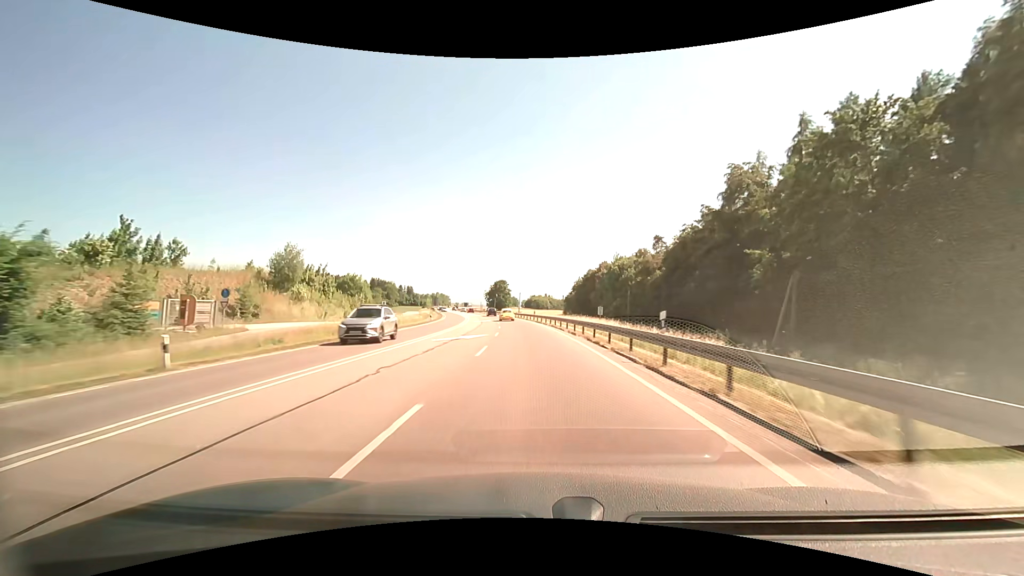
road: primary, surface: asphalt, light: Day
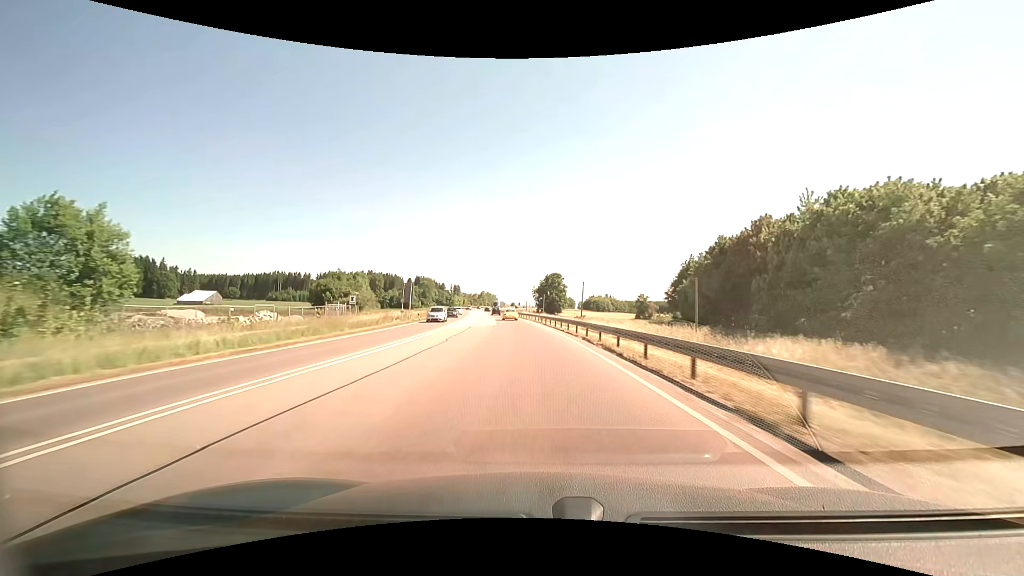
(-3.3, +62.2) m; -6°
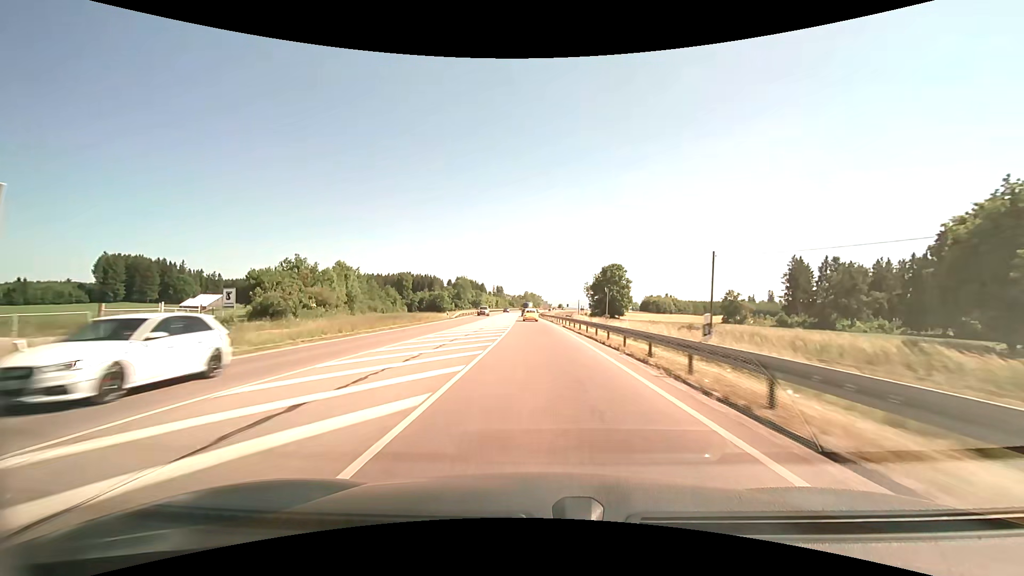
(-1.7, +46.5) m; -5°
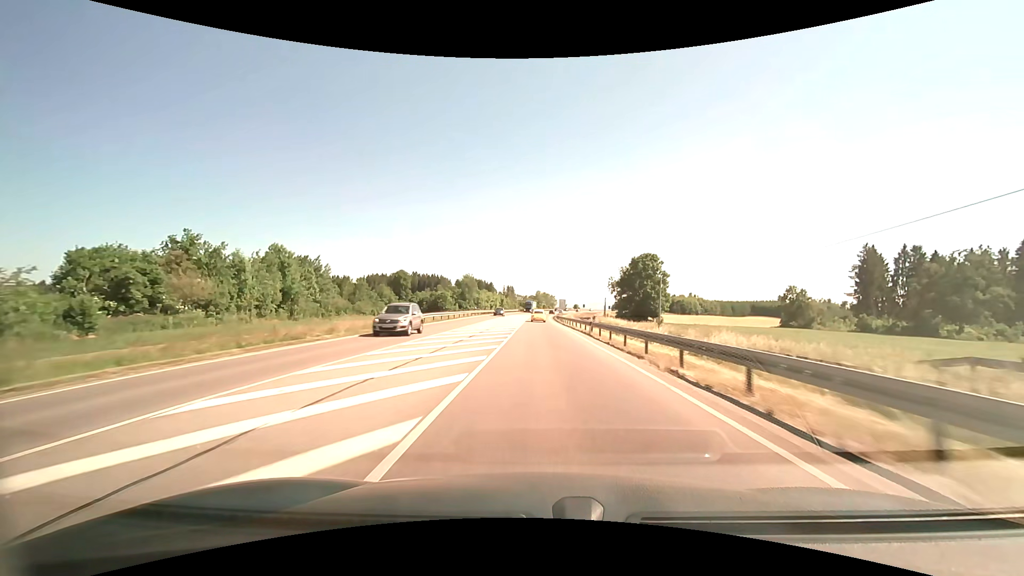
(-0.9, +30.6) m; -3°
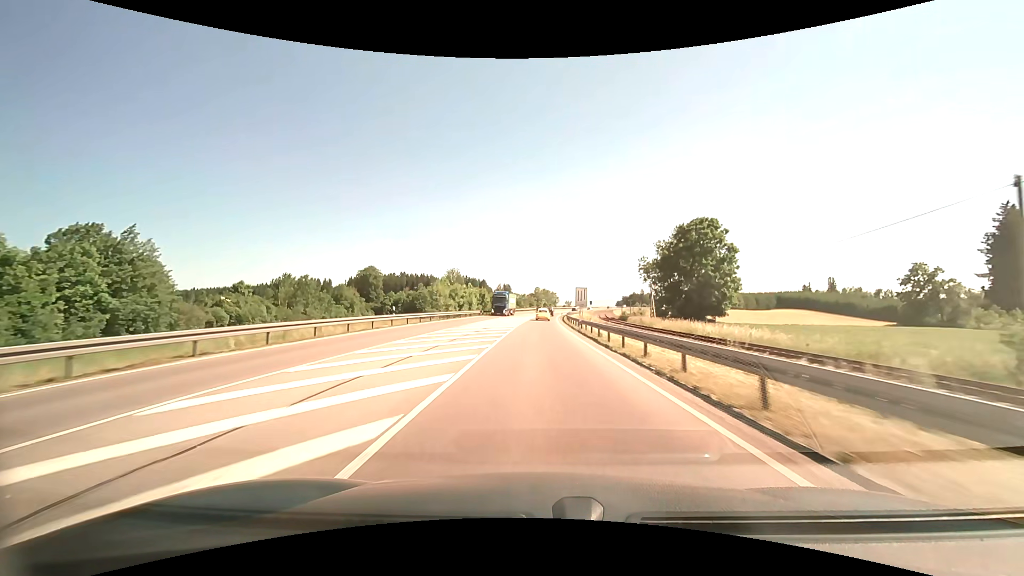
(-0.1, +45.3) m; 0°
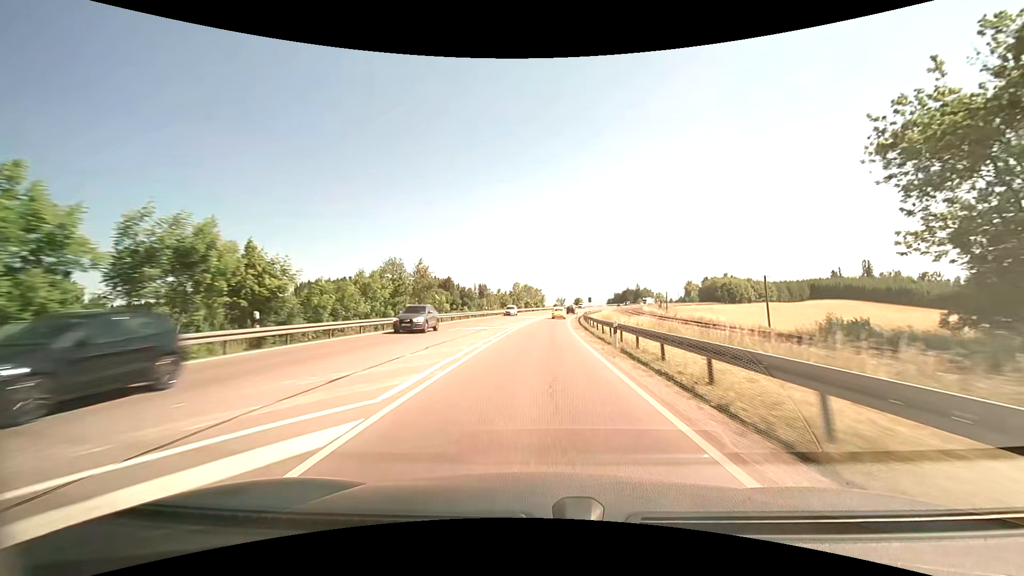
(-0.1, +73.9) m; +1°
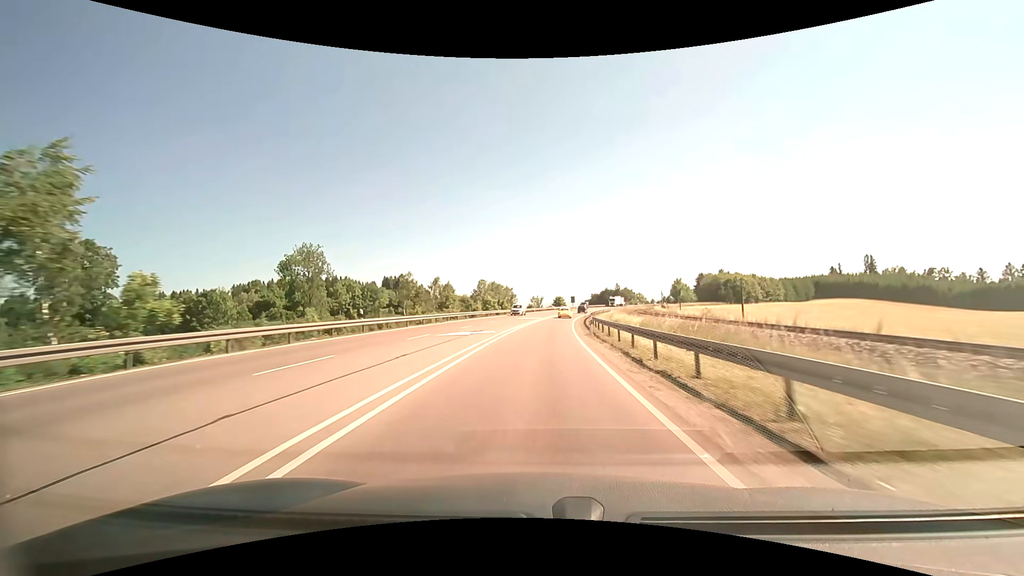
(+1.1, +43.3) m; +3°
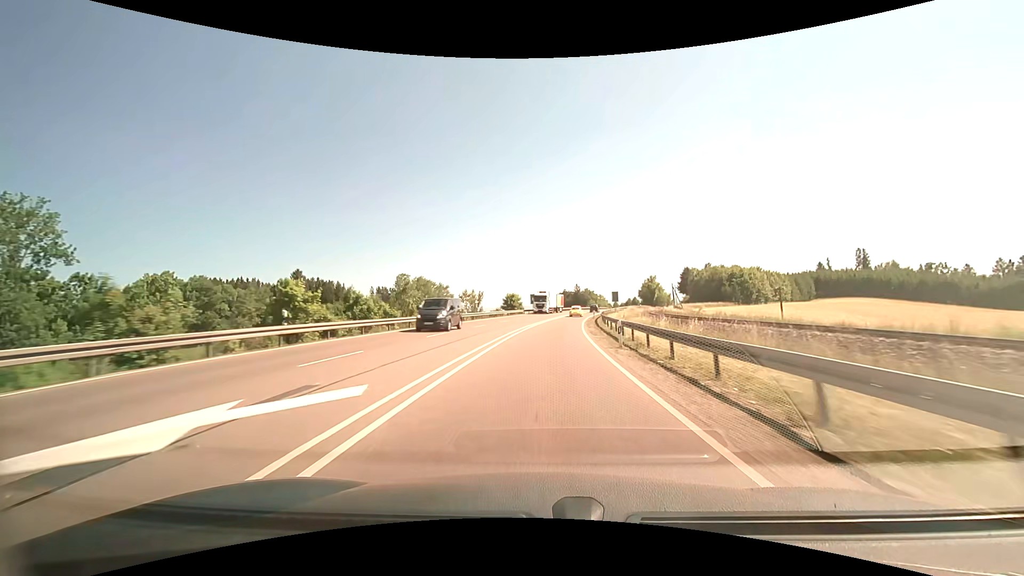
(+1.6, +56.5) m; +5°
(0, +10) (+1, +20) (+1, +30) (+2, +40) (+3, +50) (+4, +60) (+6, +70) (+8, +80) (+9, +89) (+11, +99) m
